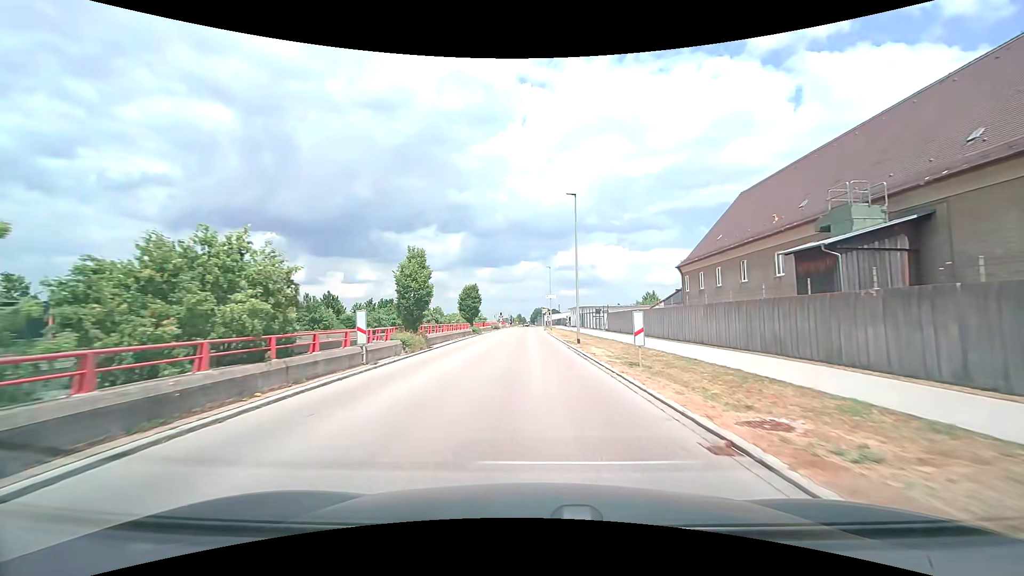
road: tertiary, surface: asphalt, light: Day
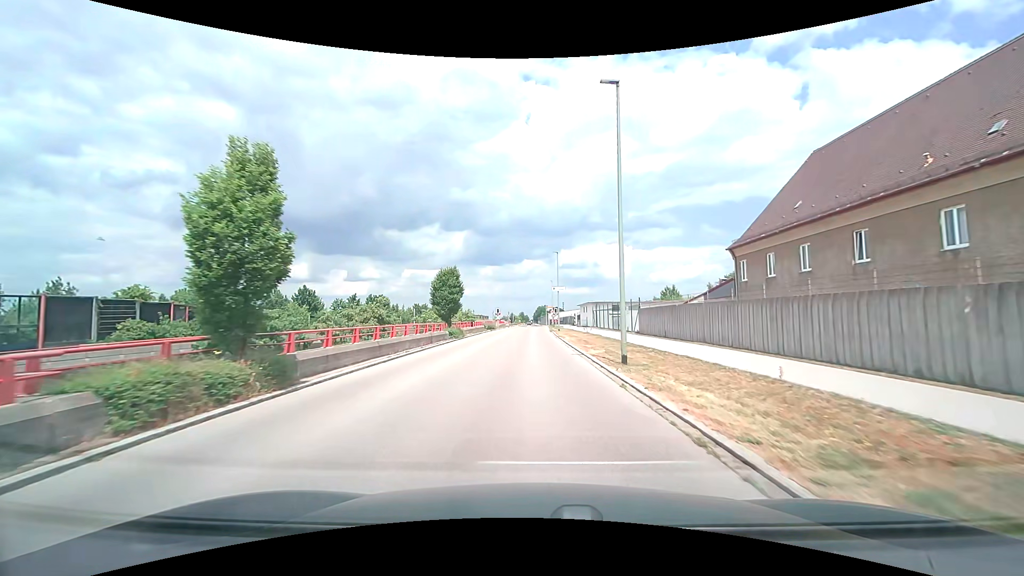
(-0.1, +13.7) m; 0°
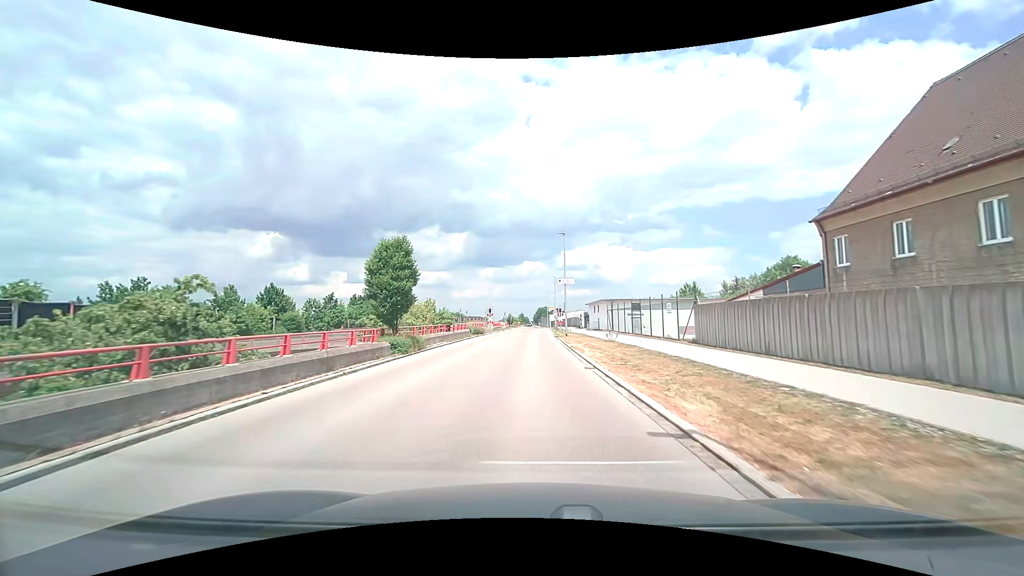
(0.0, +12.8) m; 0°
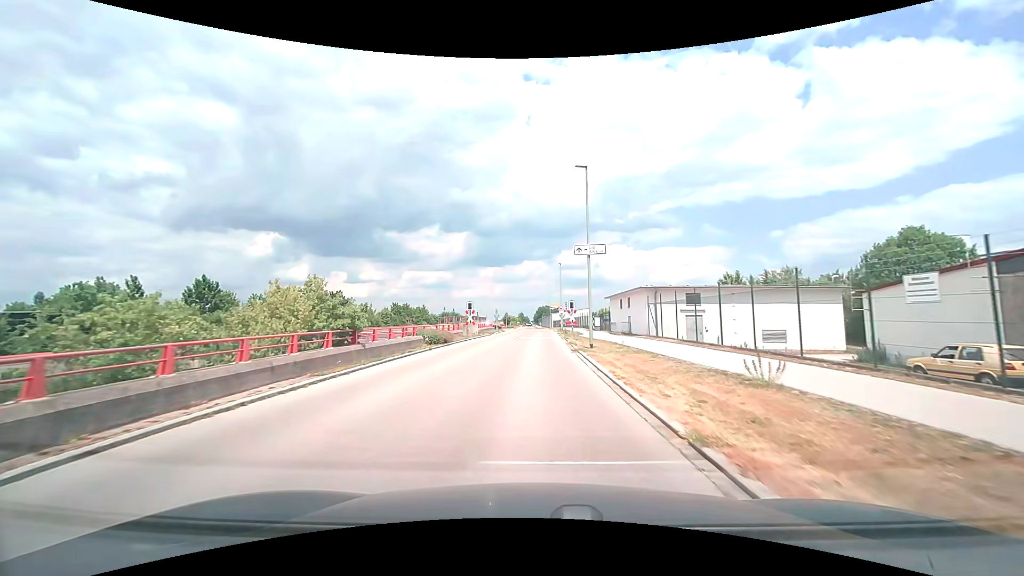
(0.0, +18.4) m; 0°
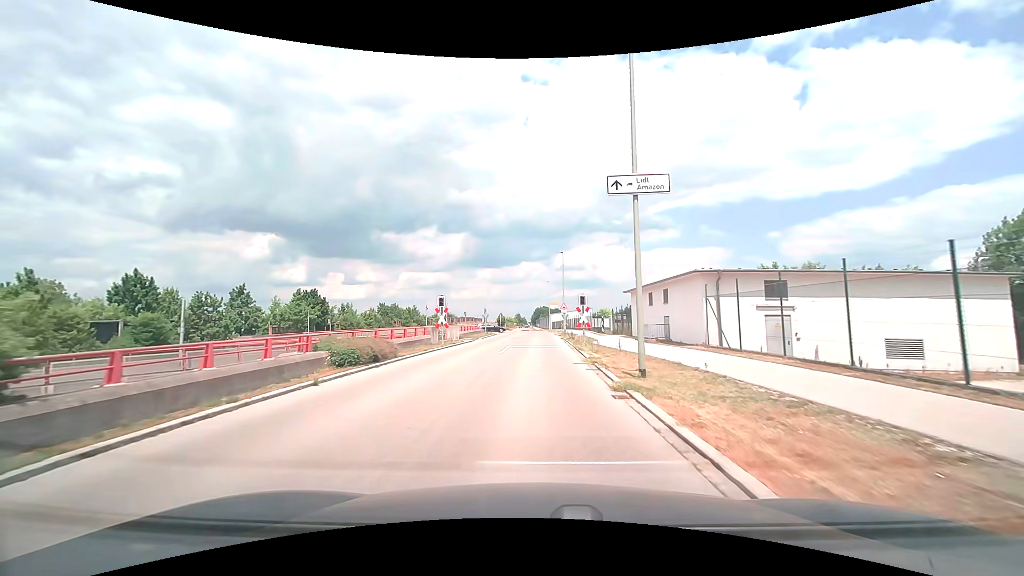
(0.0, +11.6) m; 0°
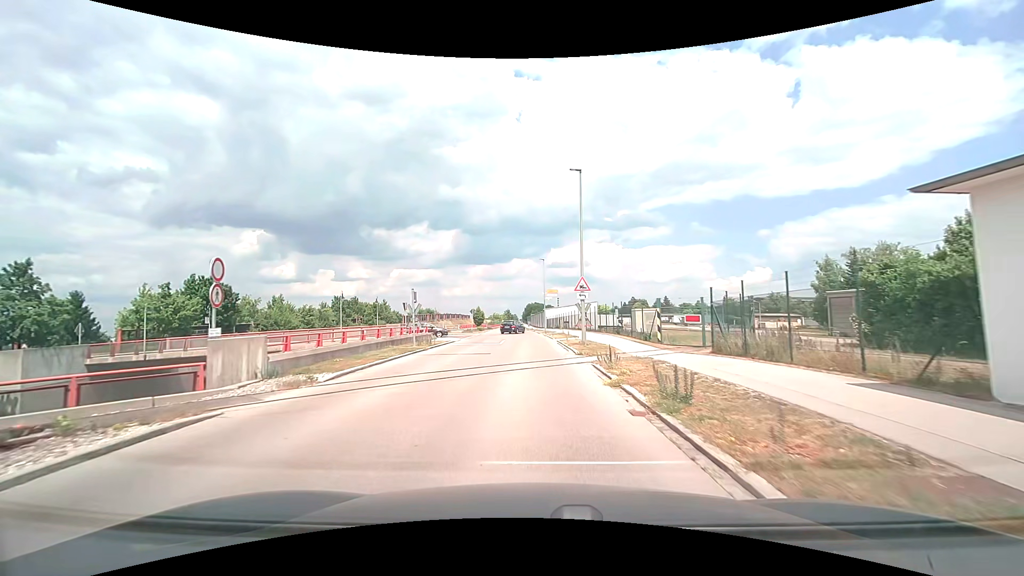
(+0.3, +28.8) m; +1°
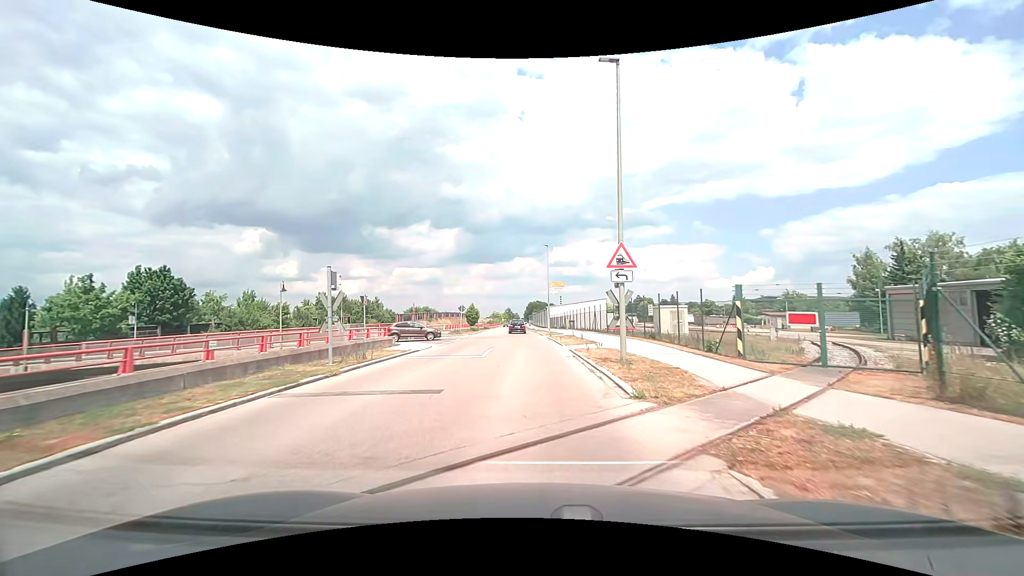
(0.0, +10.4) m; 0°
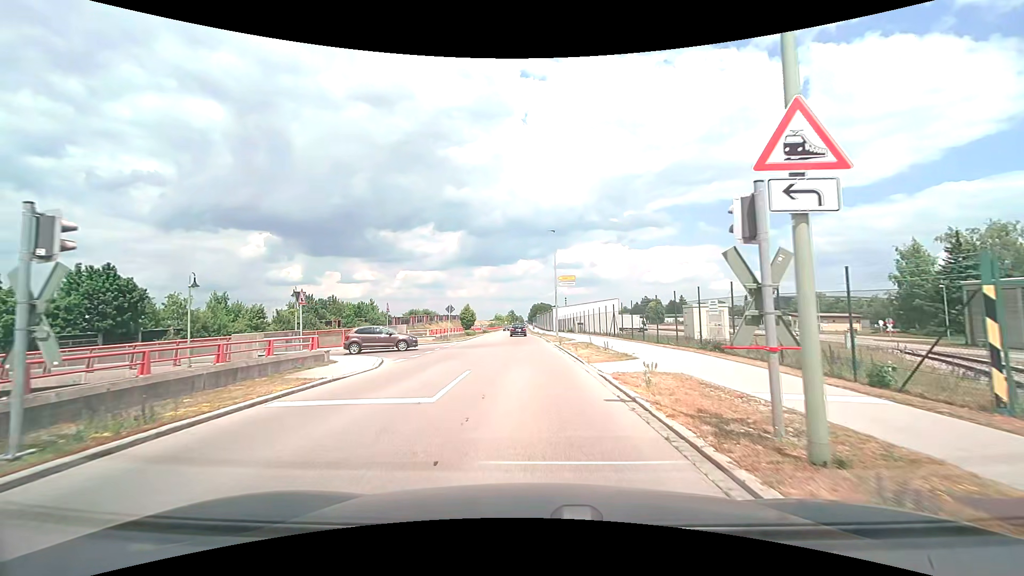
(0.0, +9.0) m; +1°
